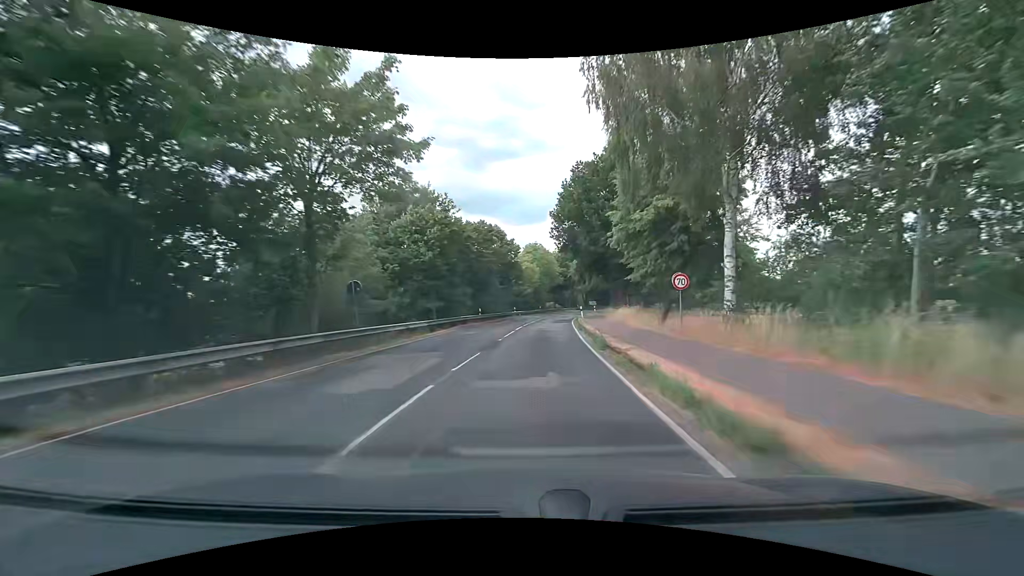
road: tertiary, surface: asphalt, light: Day
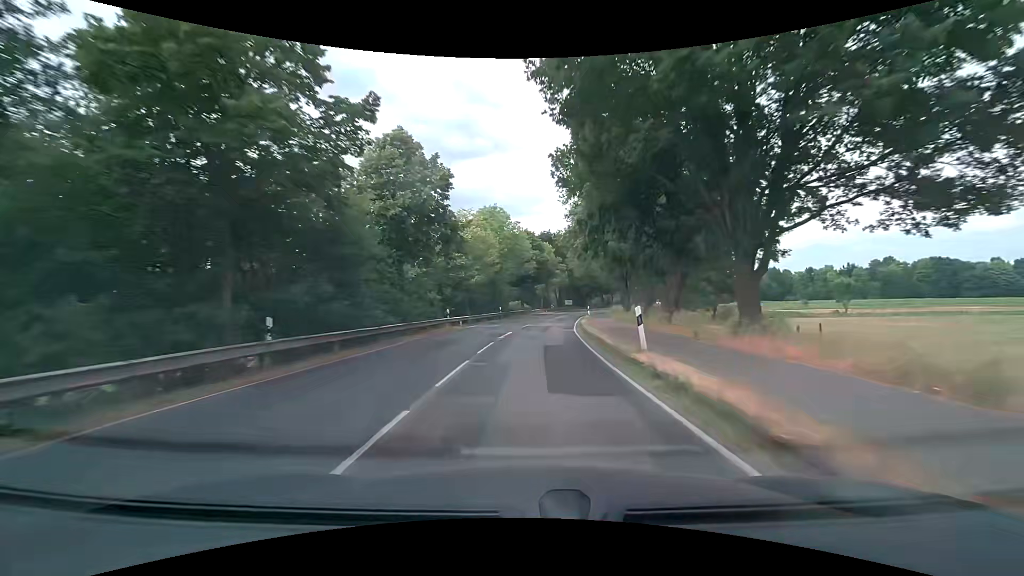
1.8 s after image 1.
(+1.2, +32.2) m; +4°
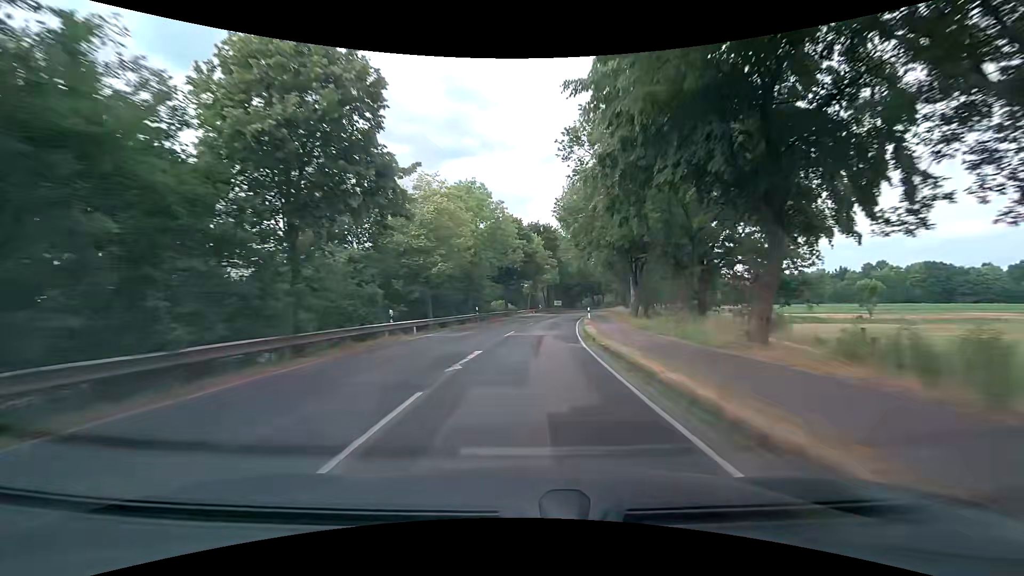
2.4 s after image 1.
(+0.1, +10.8) m; +1°
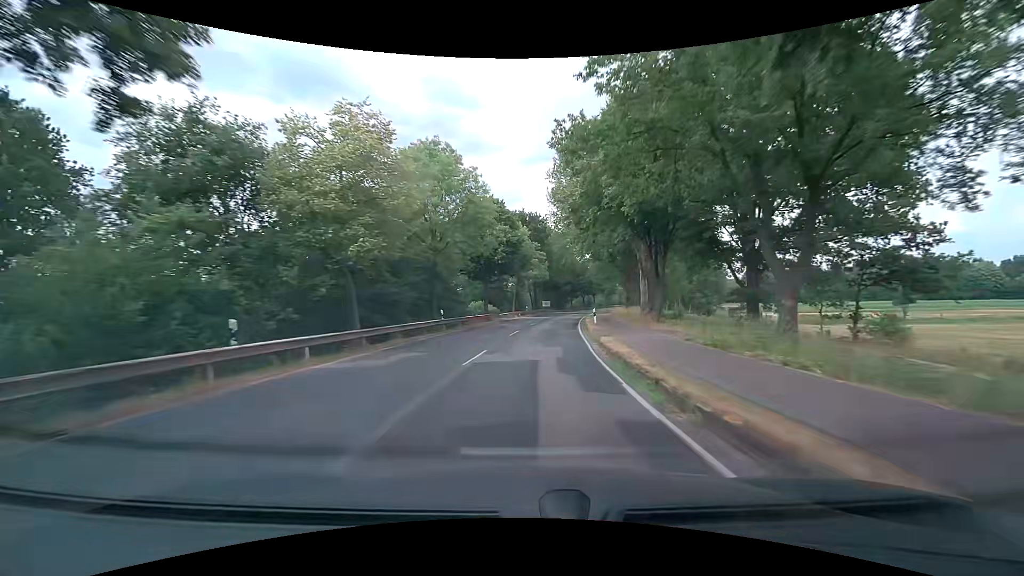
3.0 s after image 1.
(+0.2, +10.9) m; +2°
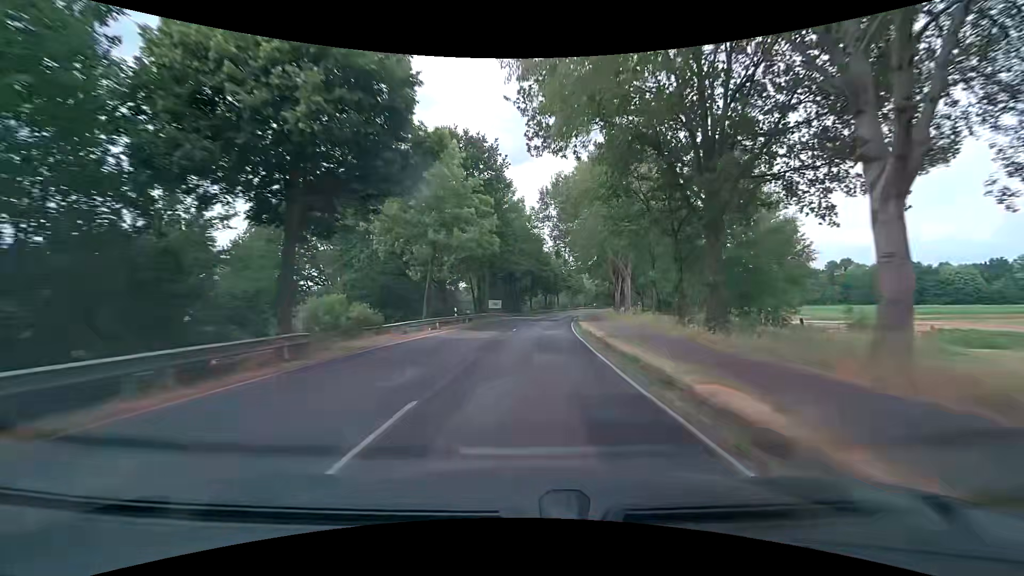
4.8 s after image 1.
(+1.2, +32.8) m; +4°
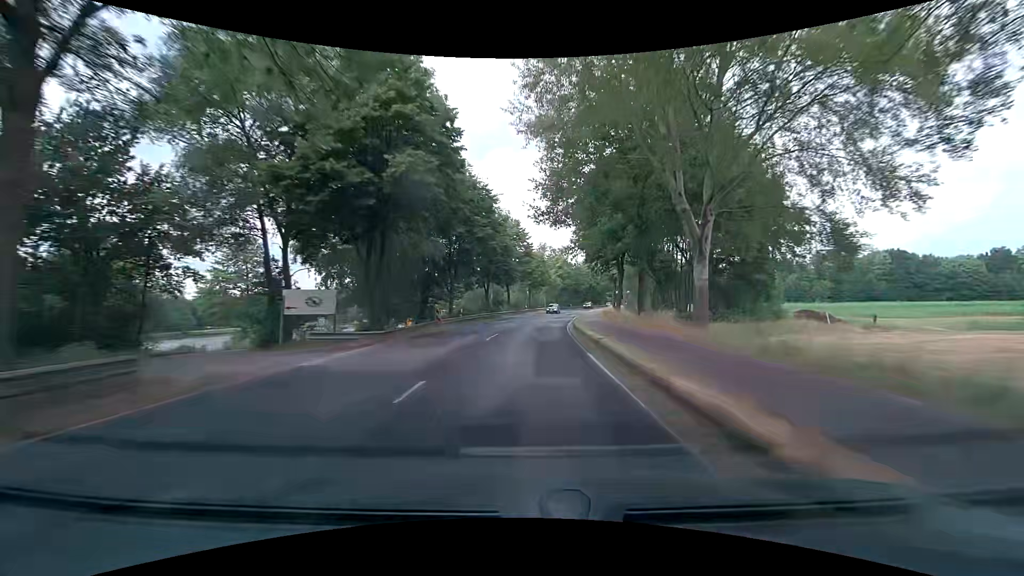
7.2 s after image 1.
(+3.0, +44.0) m; +7°
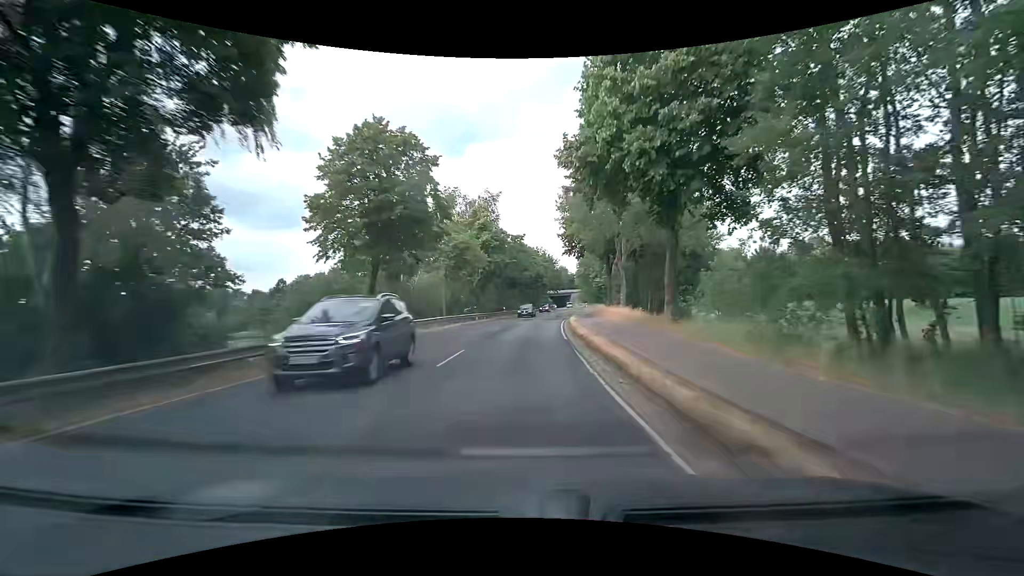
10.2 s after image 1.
(+3.5, +55.4) m; +7°
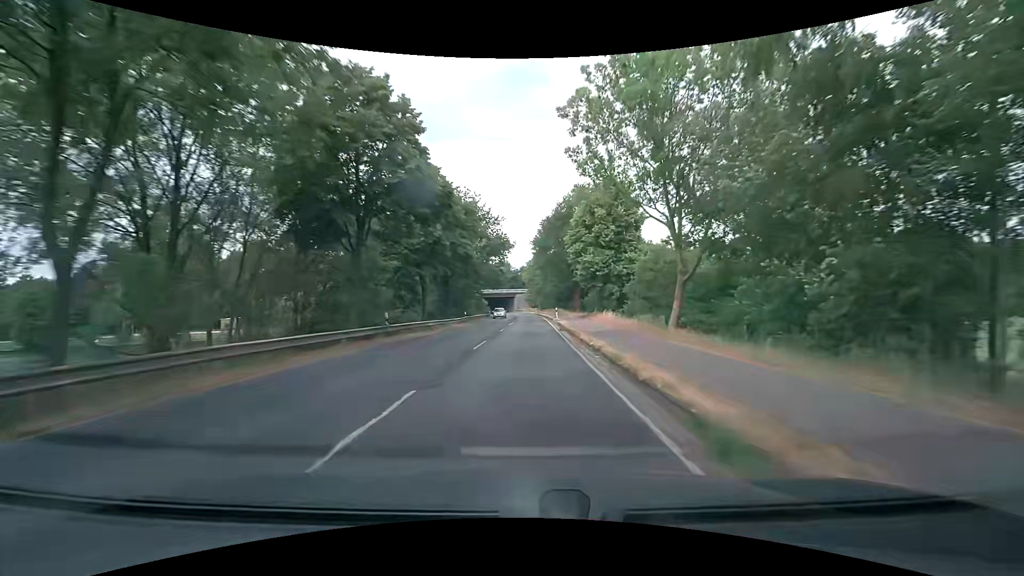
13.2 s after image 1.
(+3.8, +55.5) m; +7°
(0, +10) (0, +20) (+1, +30) (+1, +40) (+1, +50) (+1, +60) (+1, +70) (+1, +80) (+1, +90) (+1, +100) m
